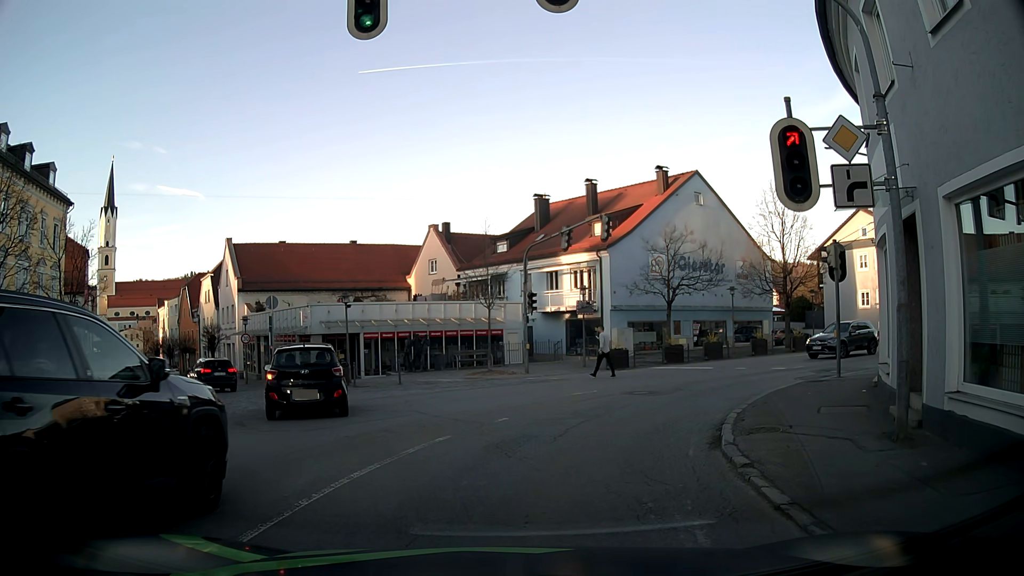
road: tertiary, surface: asphalt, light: Day
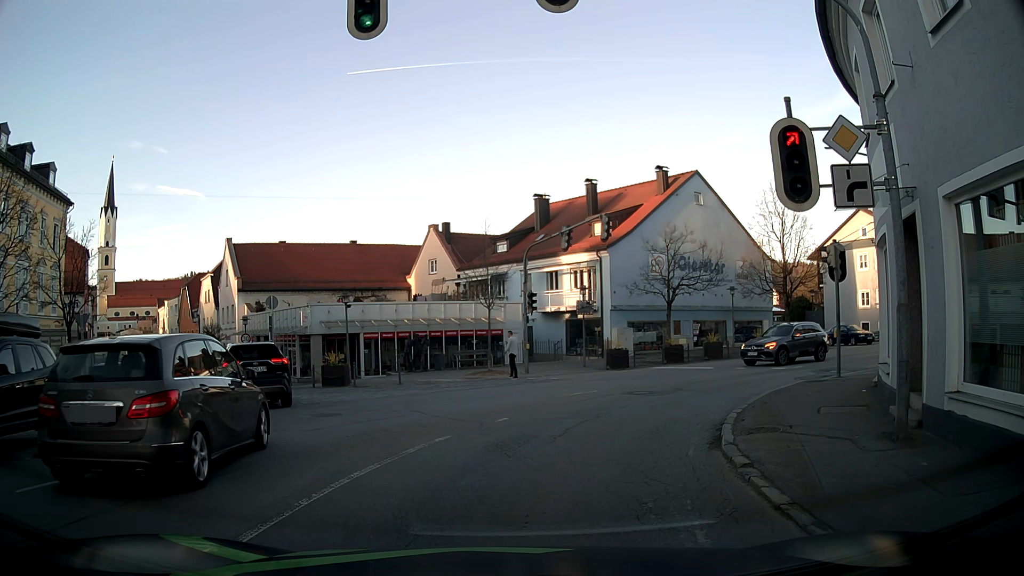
(0.0, 0.0) m; 0°
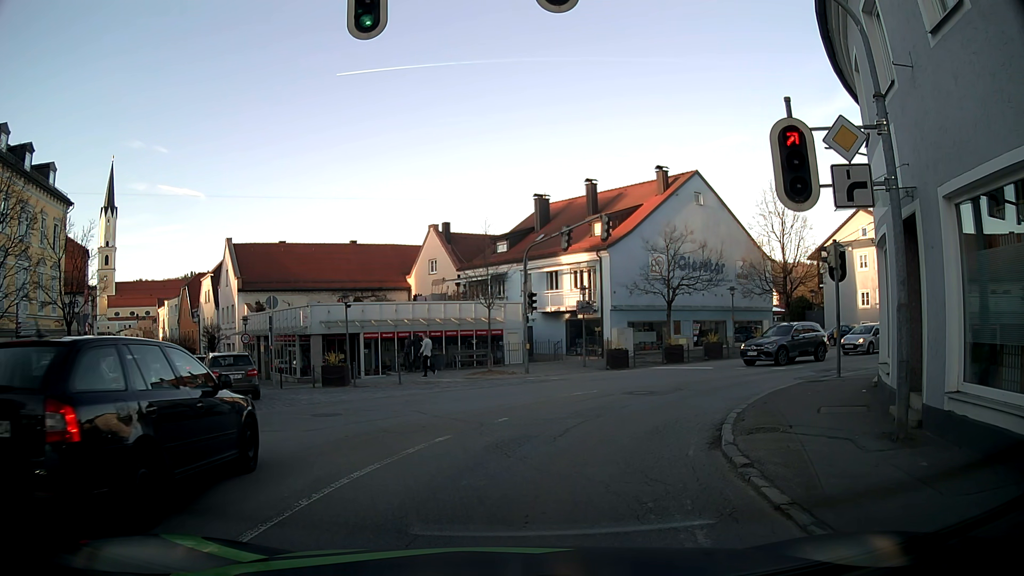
(0.0, 0.0) m; 0°
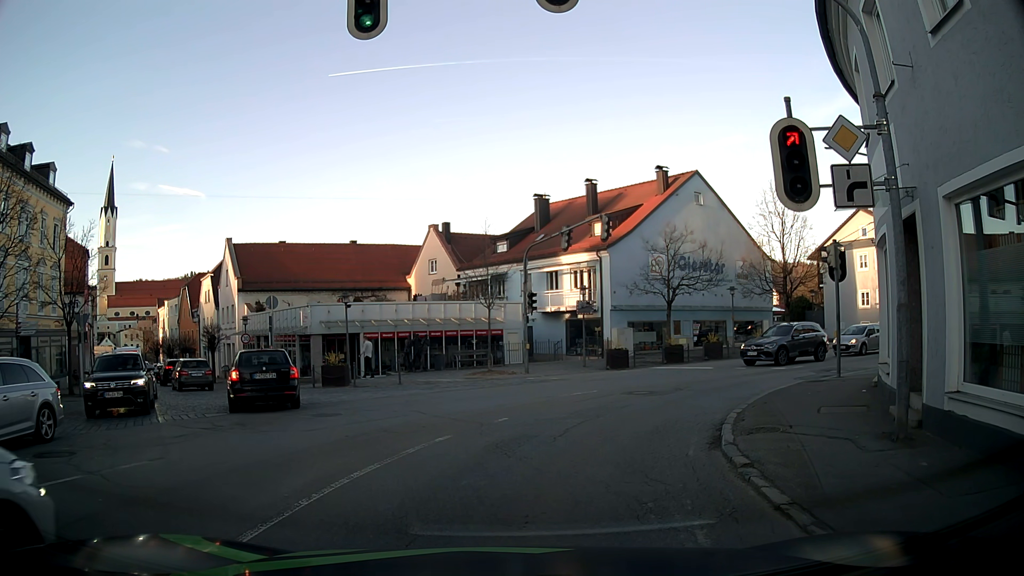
(0.0, 0.0) m; 0°
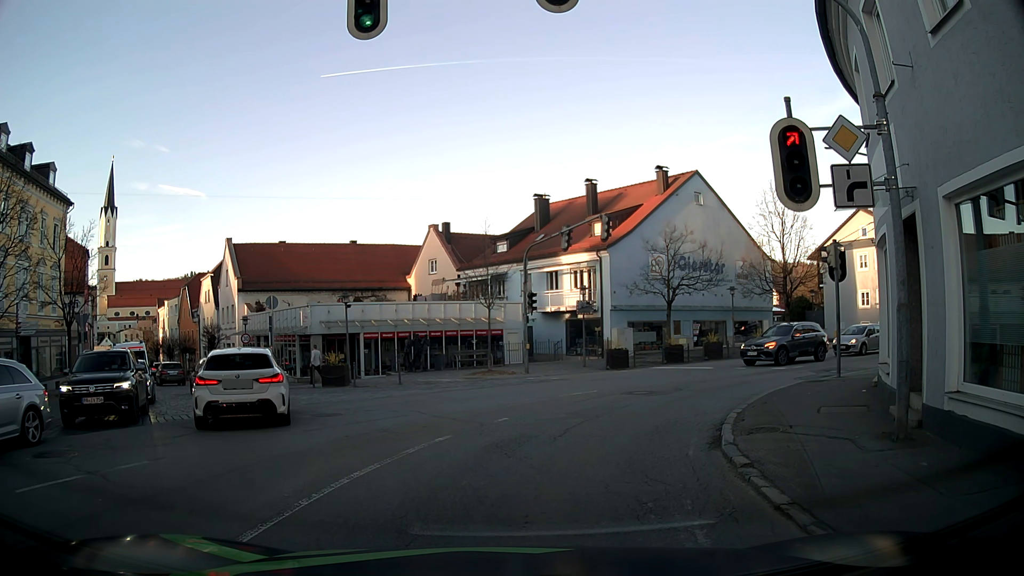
(0.0, 0.0) m; 0°
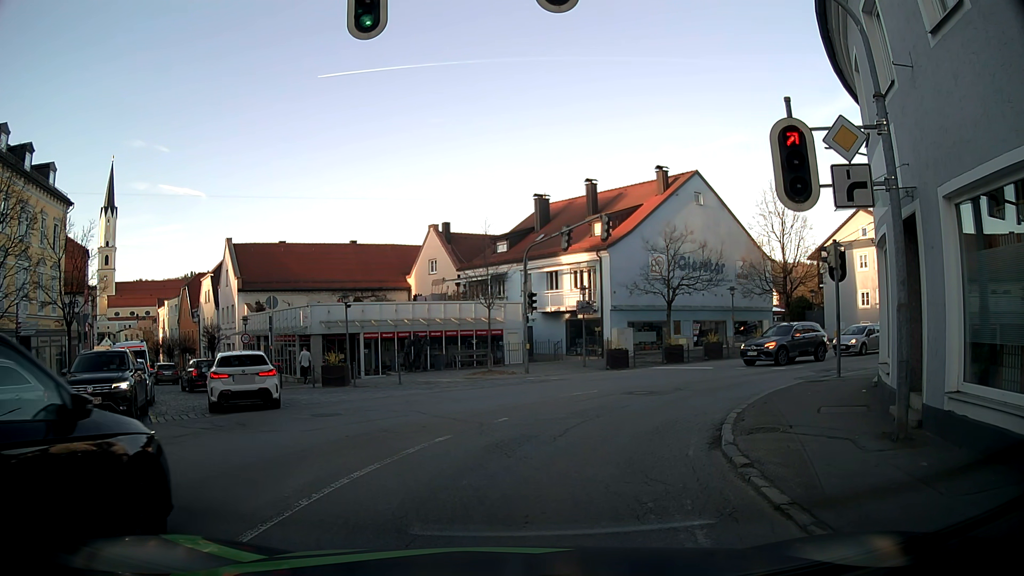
(0.0, 0.0) m; 0°
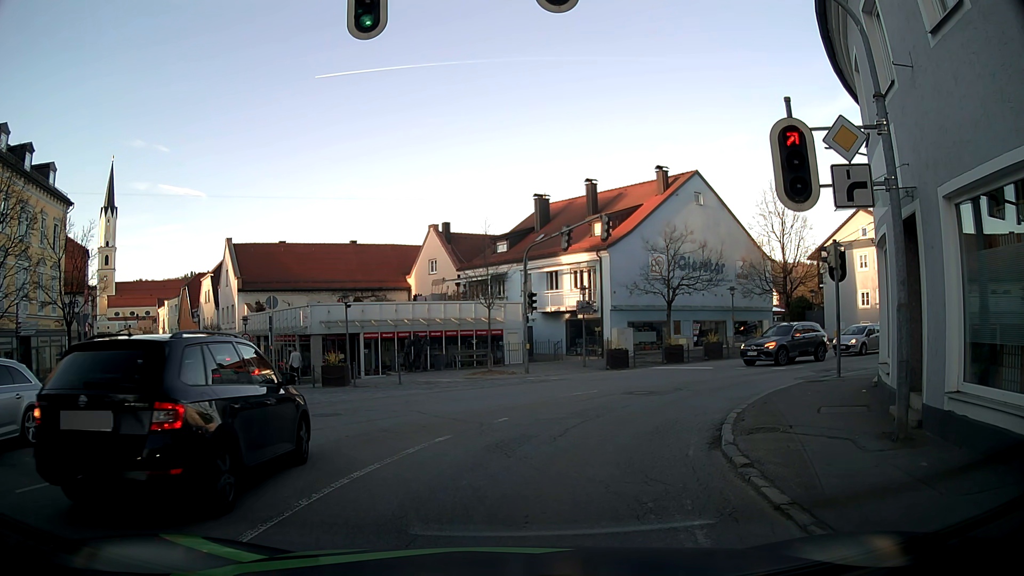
(0.0, 0.0) m; 0°
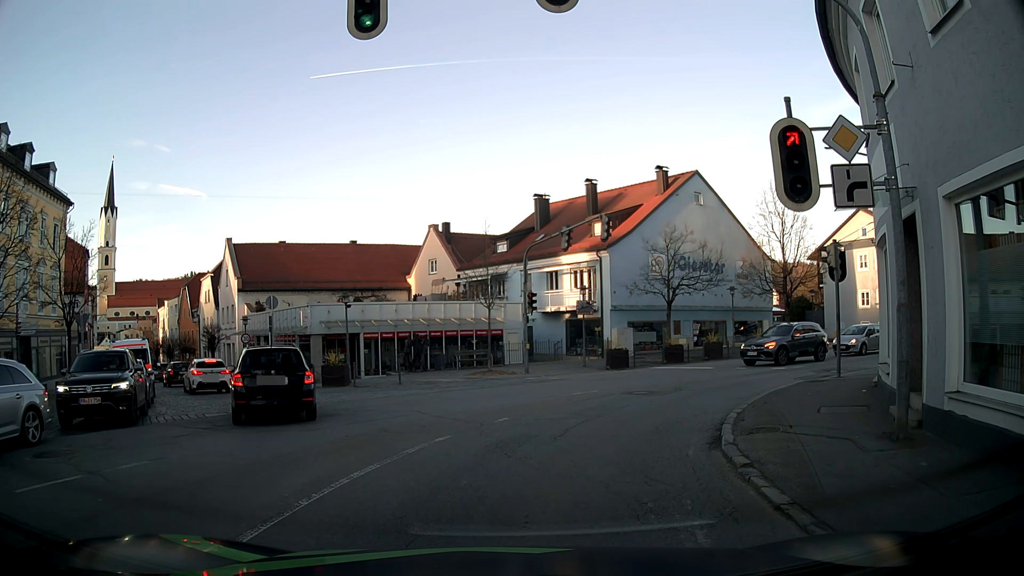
(0.0, 0.0) m; 0°
